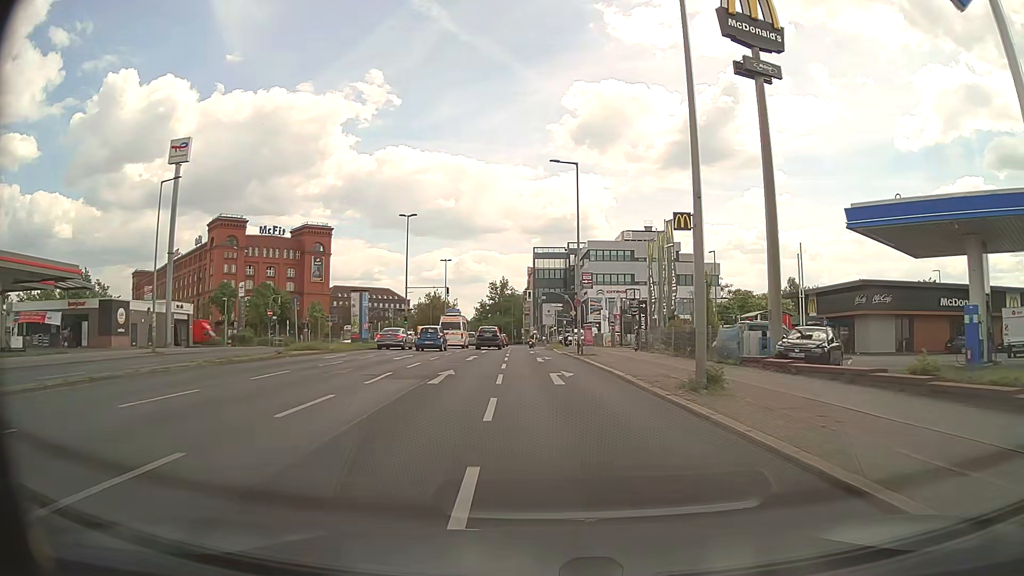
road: secondary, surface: asphalt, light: Day
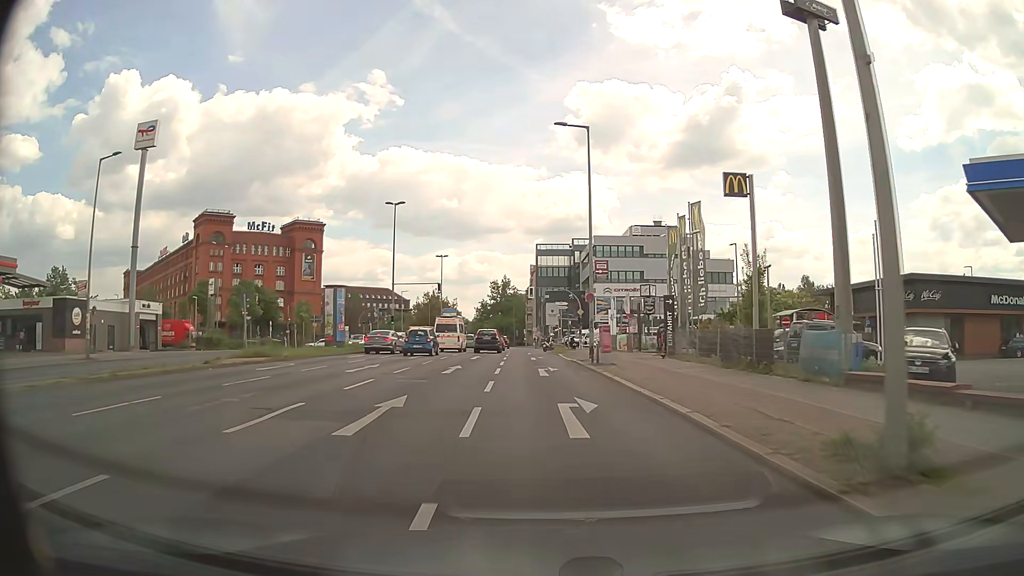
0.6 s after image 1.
(0.0, +7.3) m; 0°
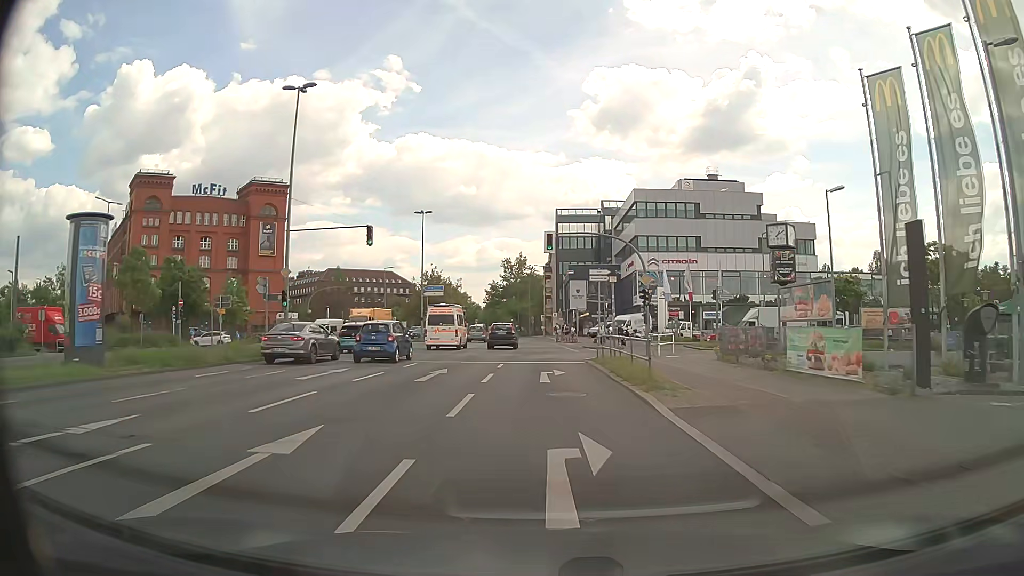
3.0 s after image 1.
(-0.5, +28.4) m; -2°
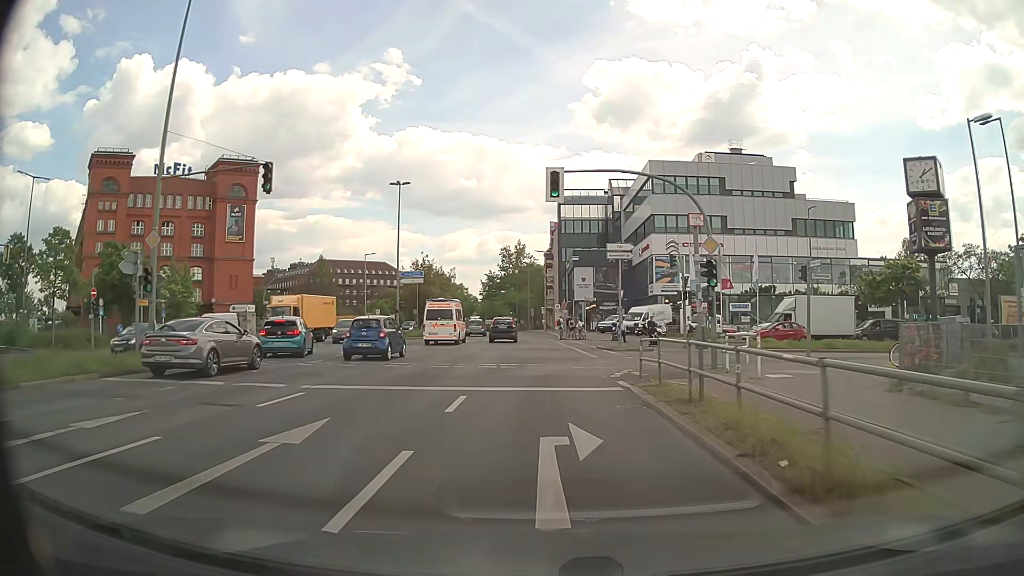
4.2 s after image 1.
(+0.1, +11.4) m; +1°
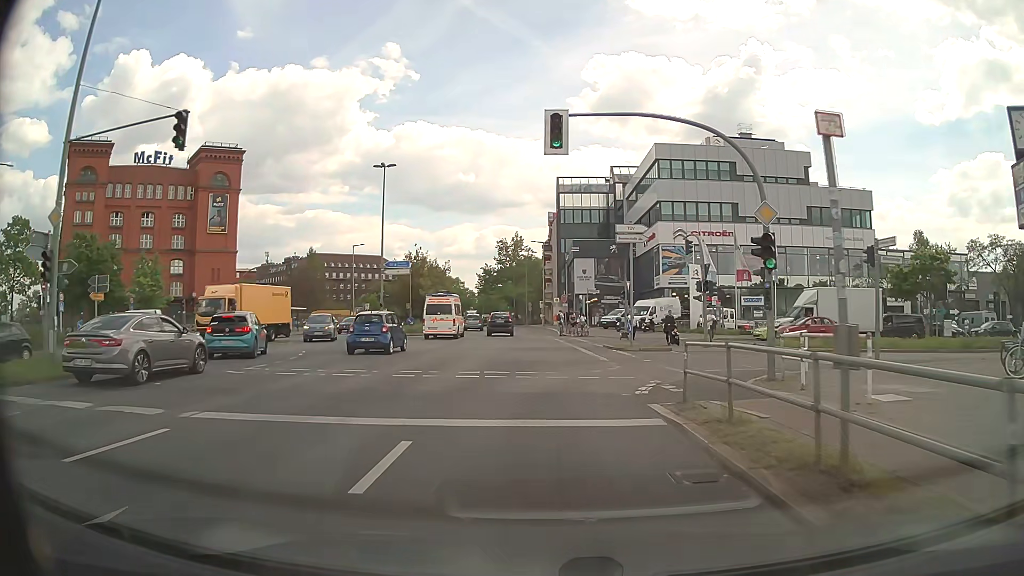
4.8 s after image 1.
(0.0, +4.8) m; 0°
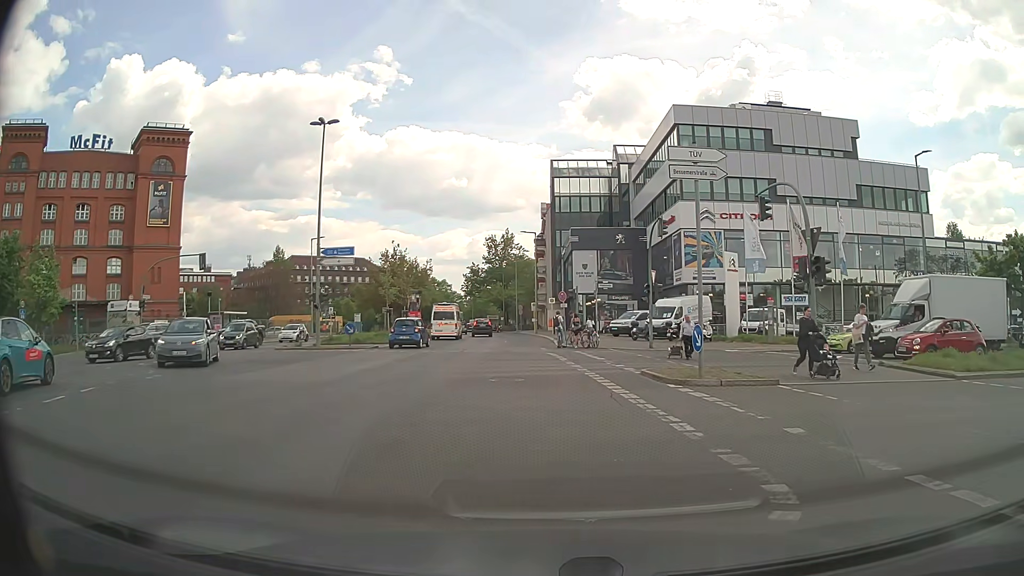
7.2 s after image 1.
(+0.1, +12.8) m; +1°
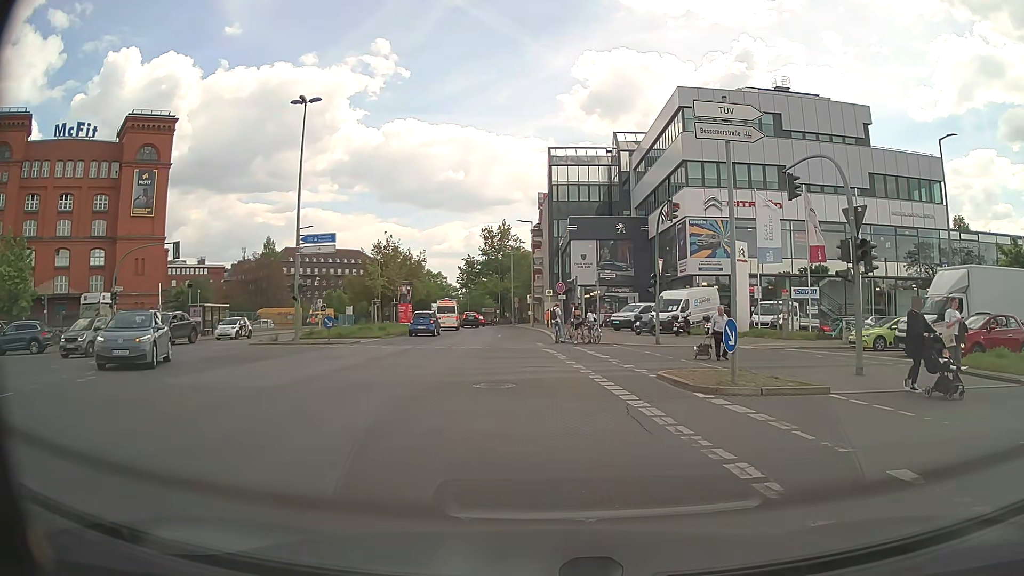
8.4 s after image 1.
(0.0, +2.6) m; +1°
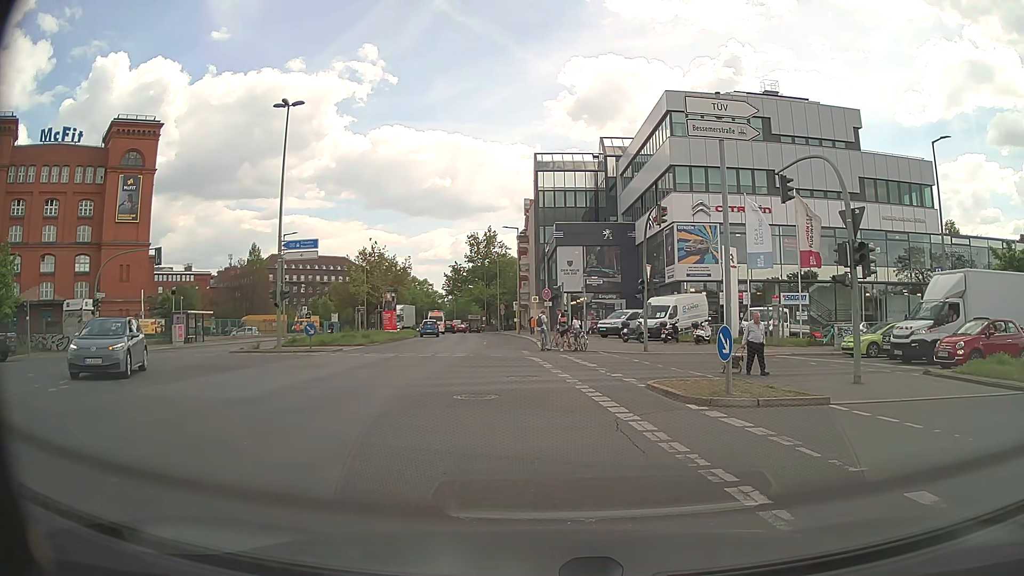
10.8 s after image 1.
(0.0, +0.6) m; 0°
(+6, +7) (+16, +9) (+26, +10) (+36, +10) (+46, +11) (+56, +11) (+66, +12) (+76, +12) (+86, +13) (+96, +14) m
